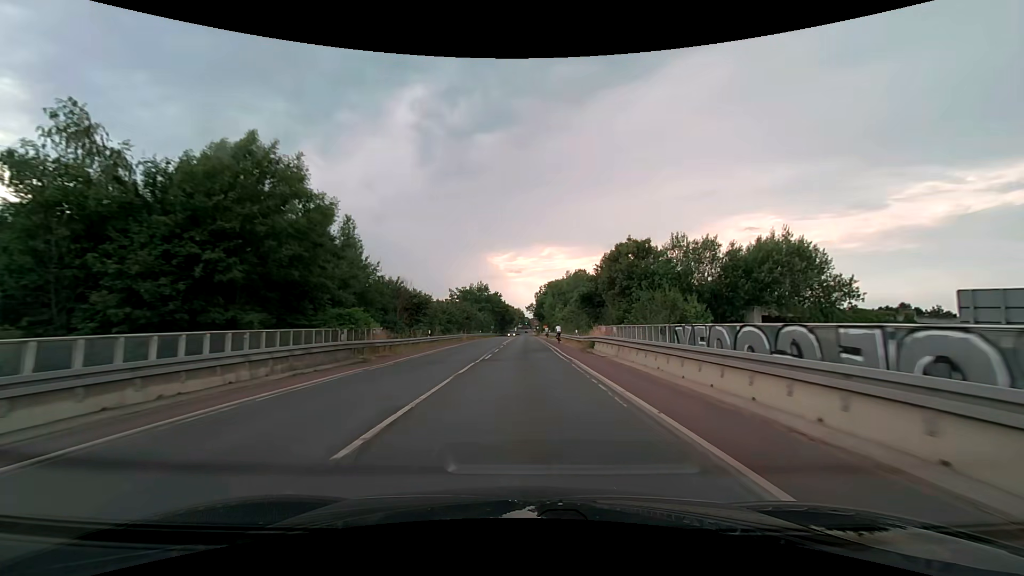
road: secondary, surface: asphalt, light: Day
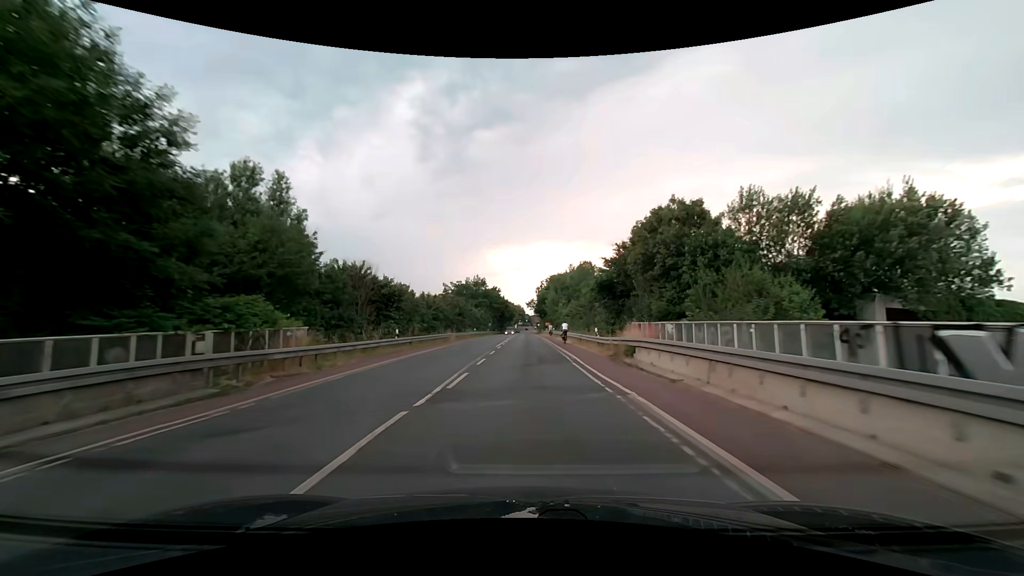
(0.0, +11.0) m; 0°
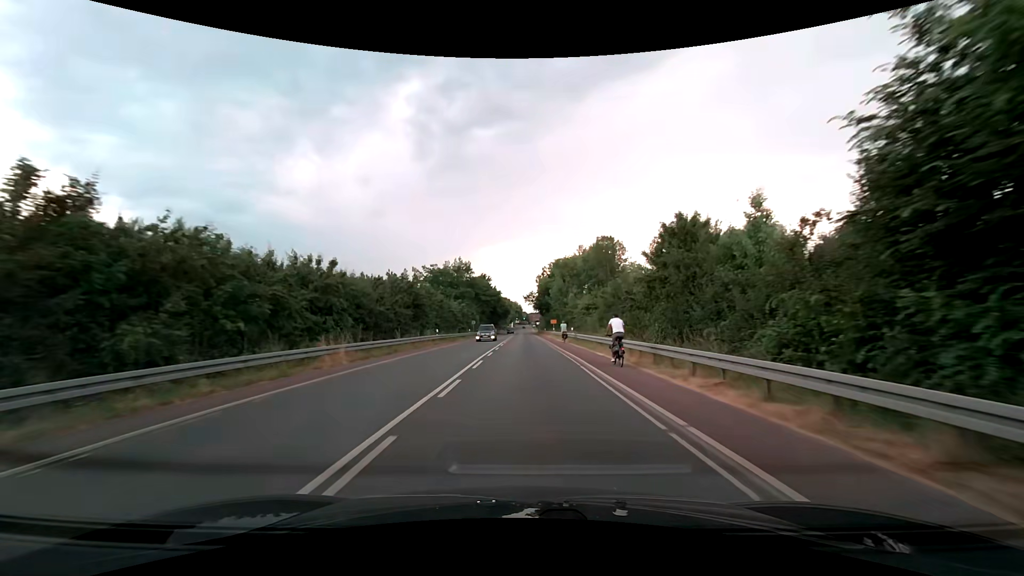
(0.0, +33.0) m; 0°
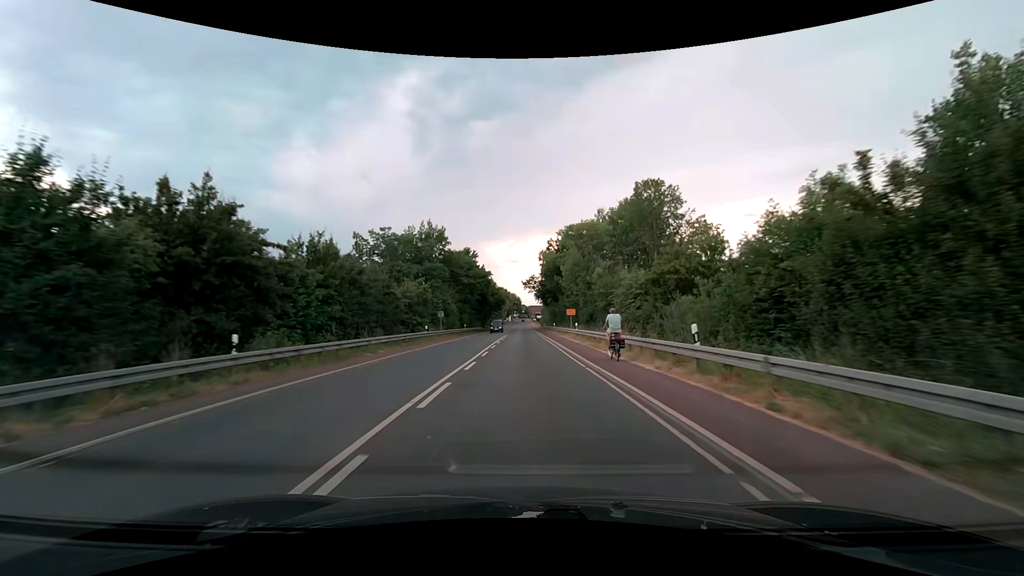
(-0.1, +32.6) m; 0°
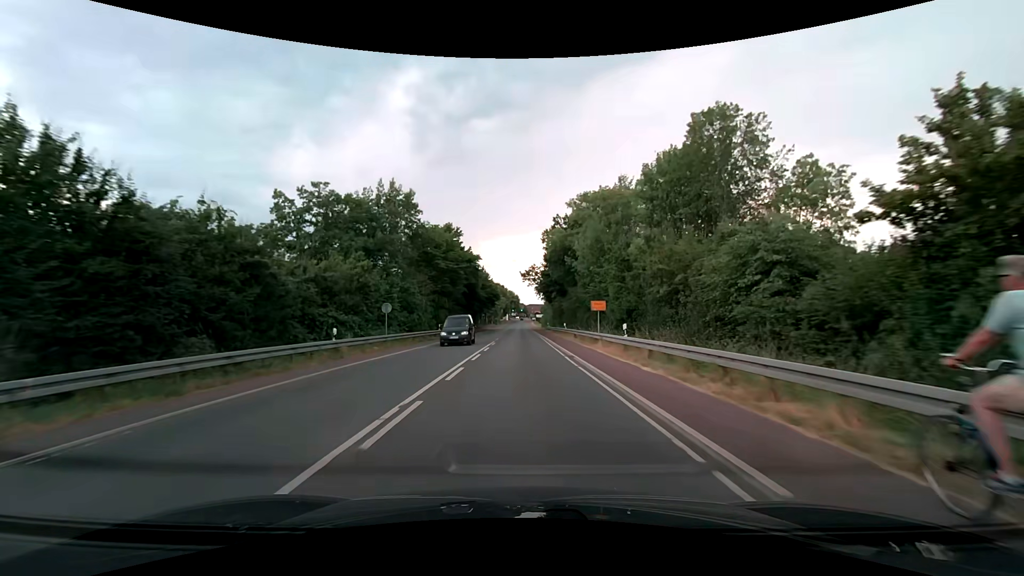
(+0.1, +19.8) m; 0°
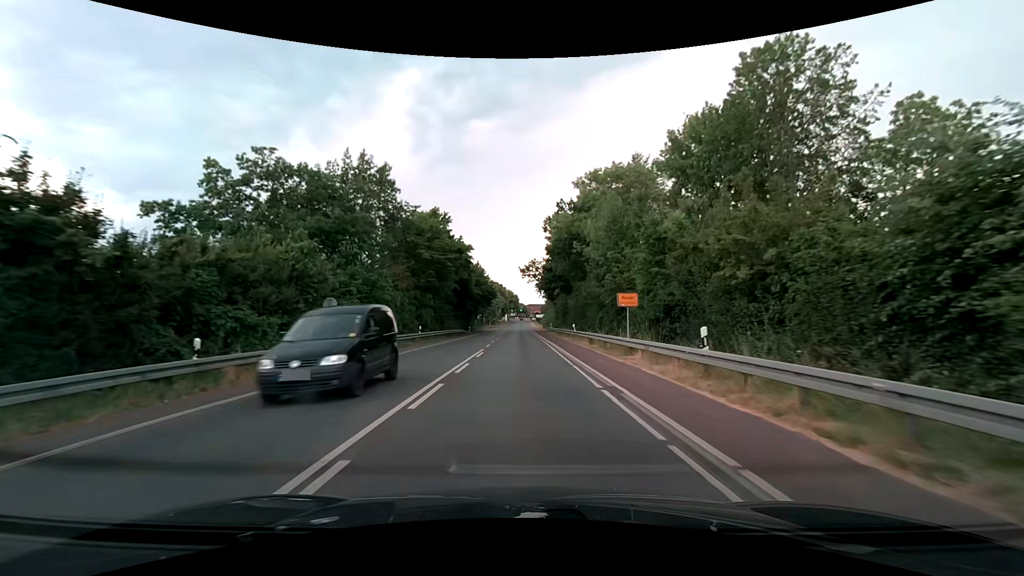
(0.0, +9.1) m; 0°
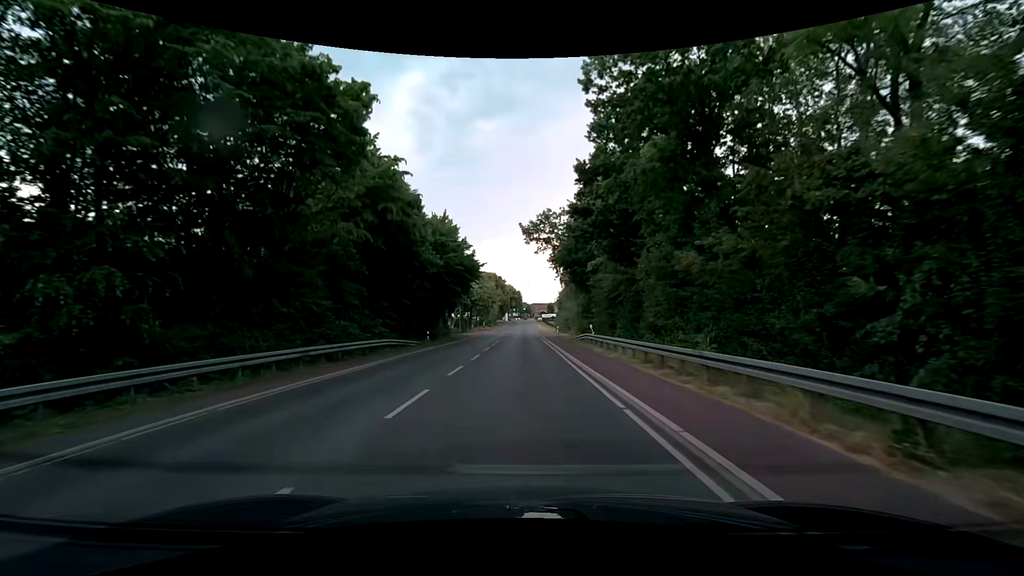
(-0.2, +37.8) m; -1°
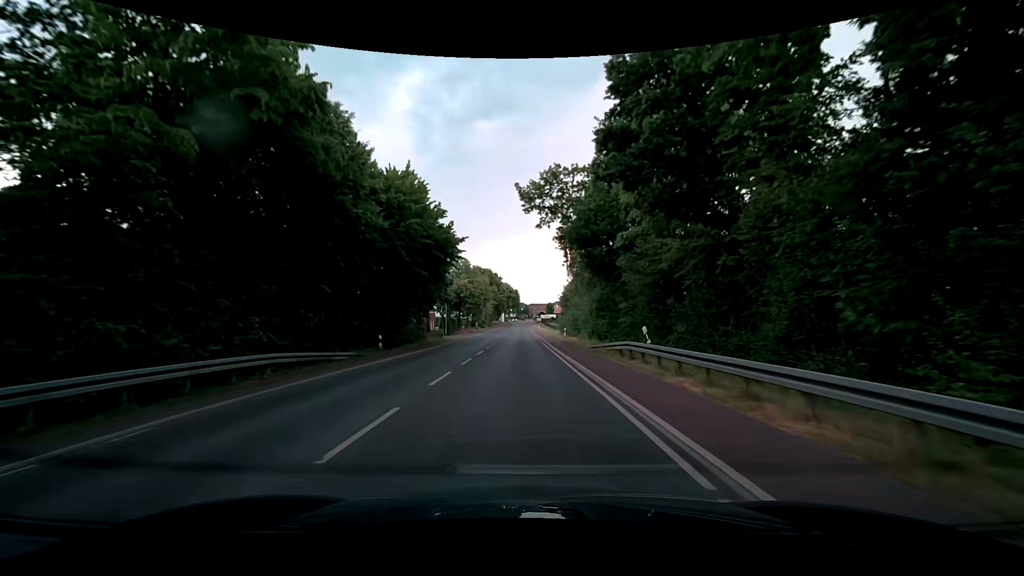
(0.0, +14.2) m; 0°
(0, +10) (0, +20) (0, +30) (0, +40) (0, +50) (0, +60) (0, +70) (0, +80) (0, +90) (0, +100) m
